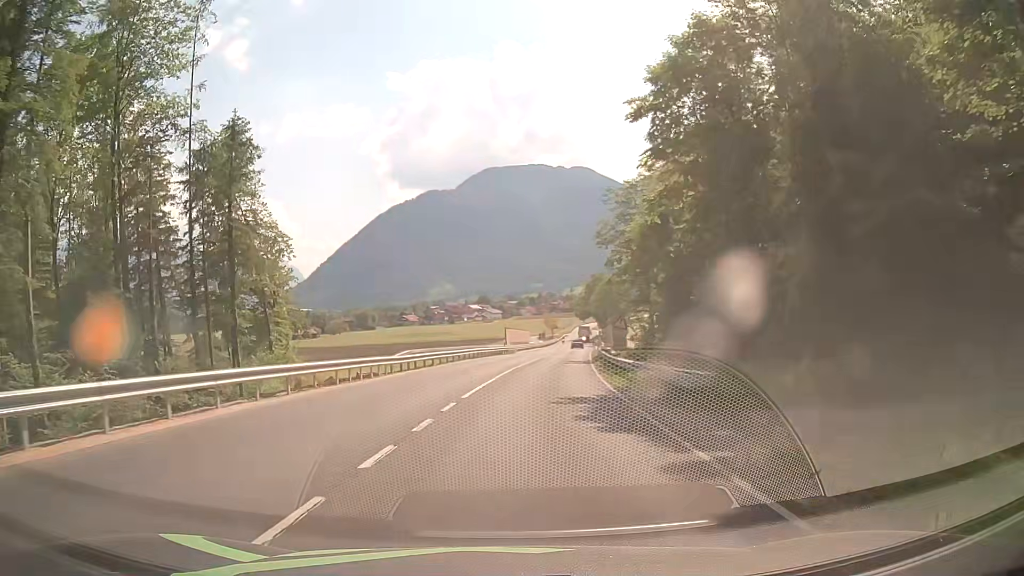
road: primary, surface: asphalt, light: Day
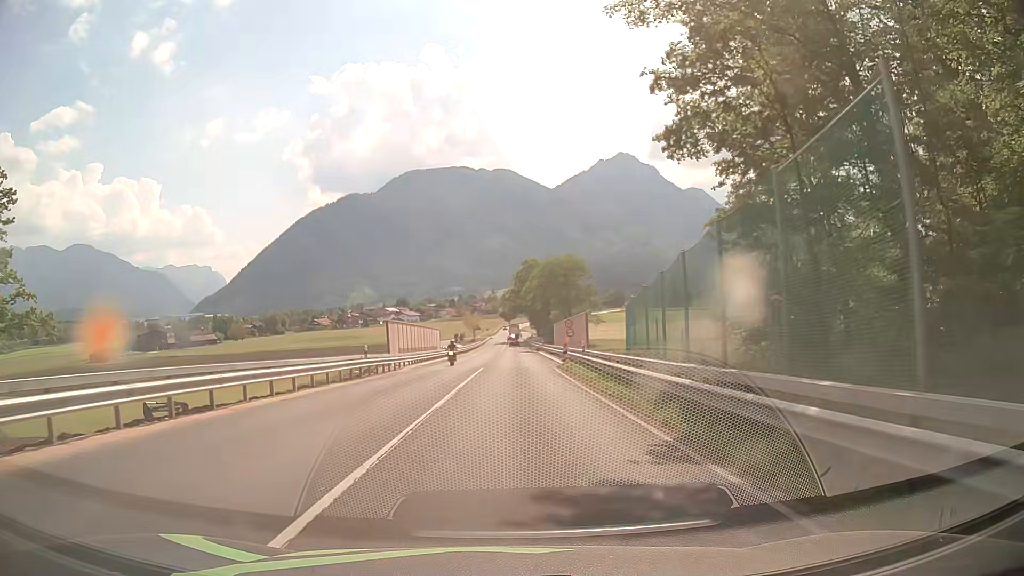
(+2.2, +38.3) m; +6°
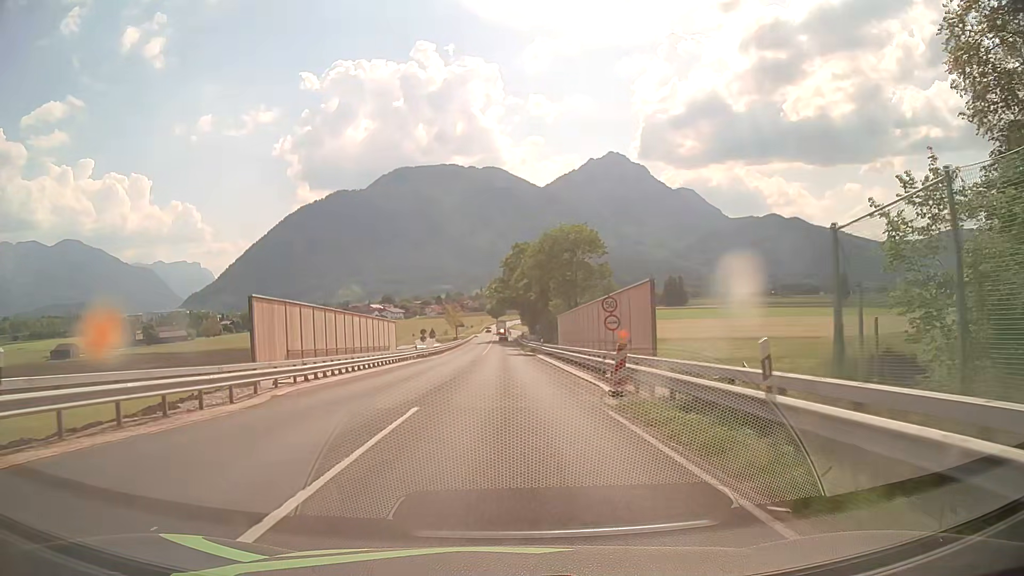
(+0.3, +23.0) m; +1°
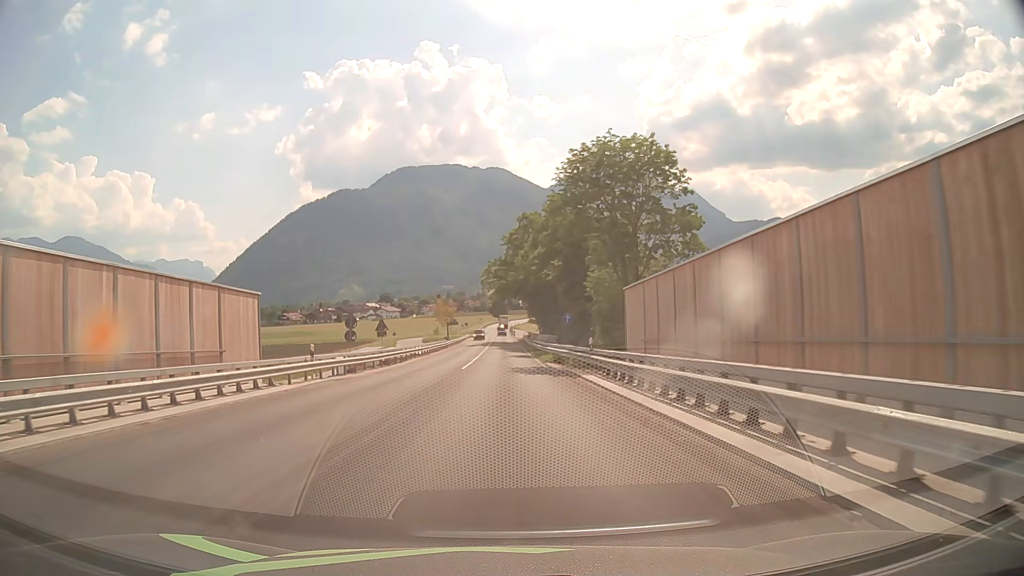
(-0.3, +30.6) m; -1°
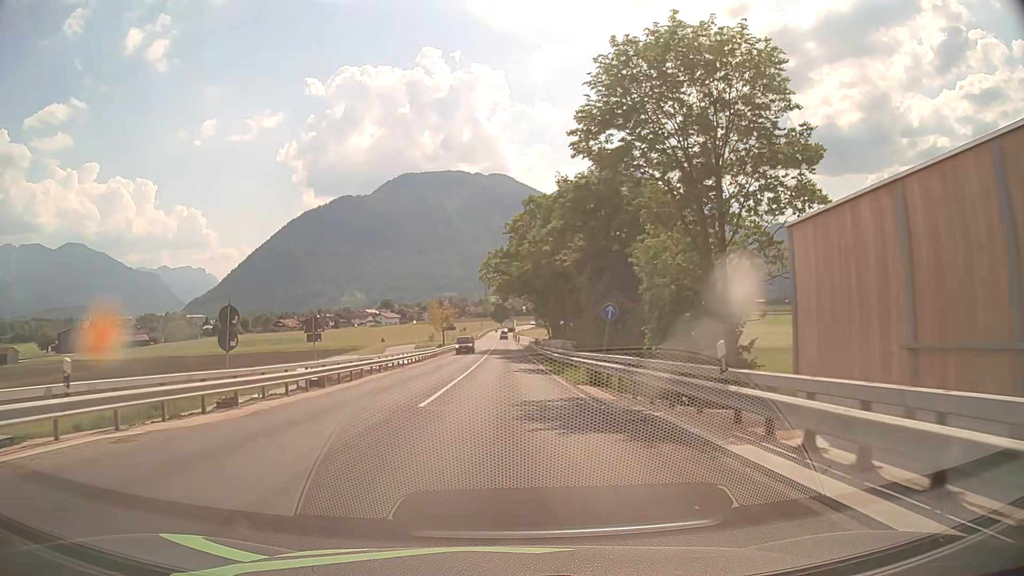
(0.0, +15.3) m; 0°
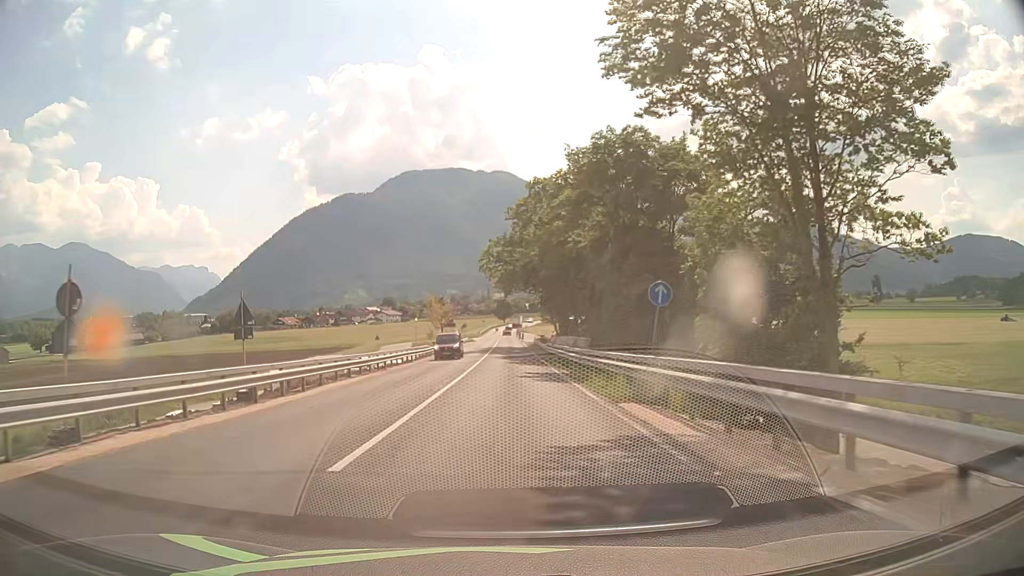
(0.0, +7.6) m; 0°
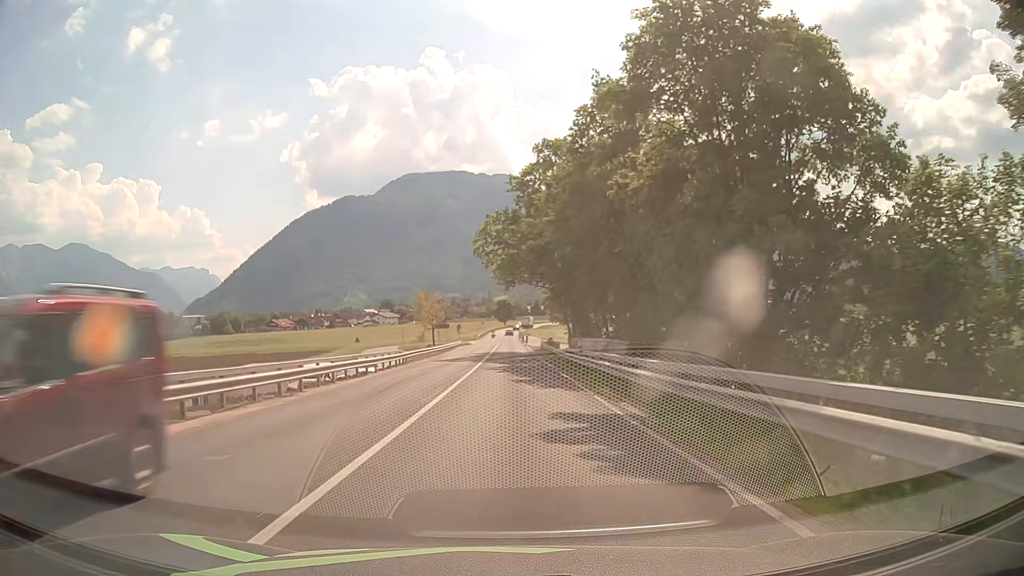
(0.0, +15.2) m; 0°
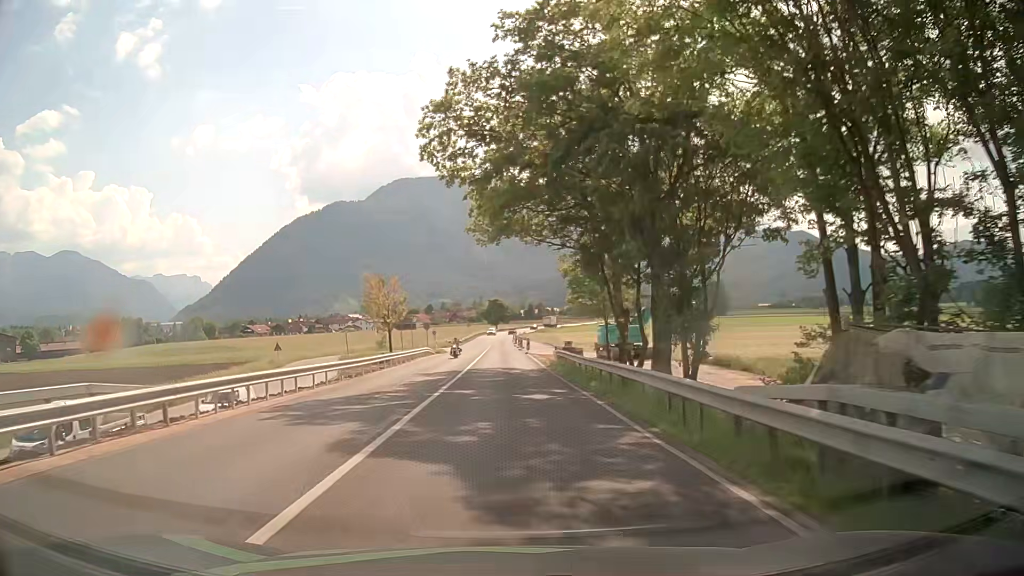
(0.0, +30.5) m; 0°
(0, +10) (0, +20) (0, +30) (0, +40) (0, +50) (0, +60) (0, +70) (0, +80) (-1, +90) (-1, +100) m
